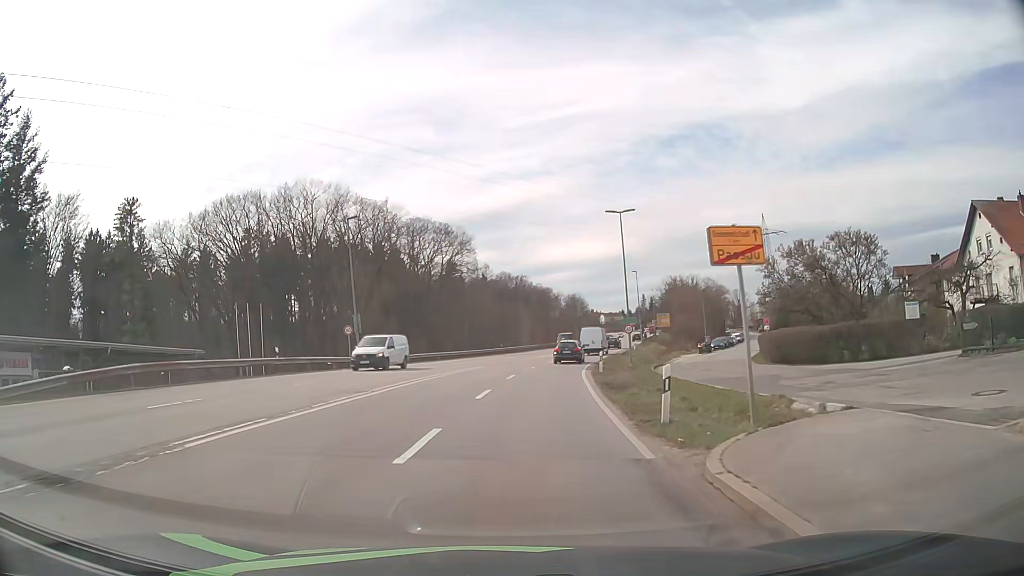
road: secondary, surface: asphalt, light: Day
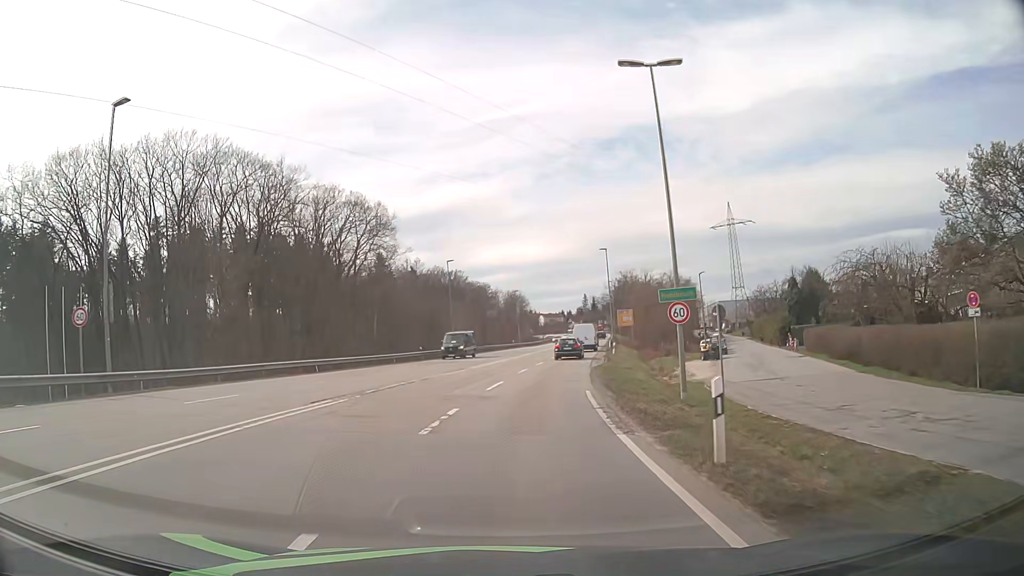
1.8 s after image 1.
(+1.1, +24.2) m; +5°
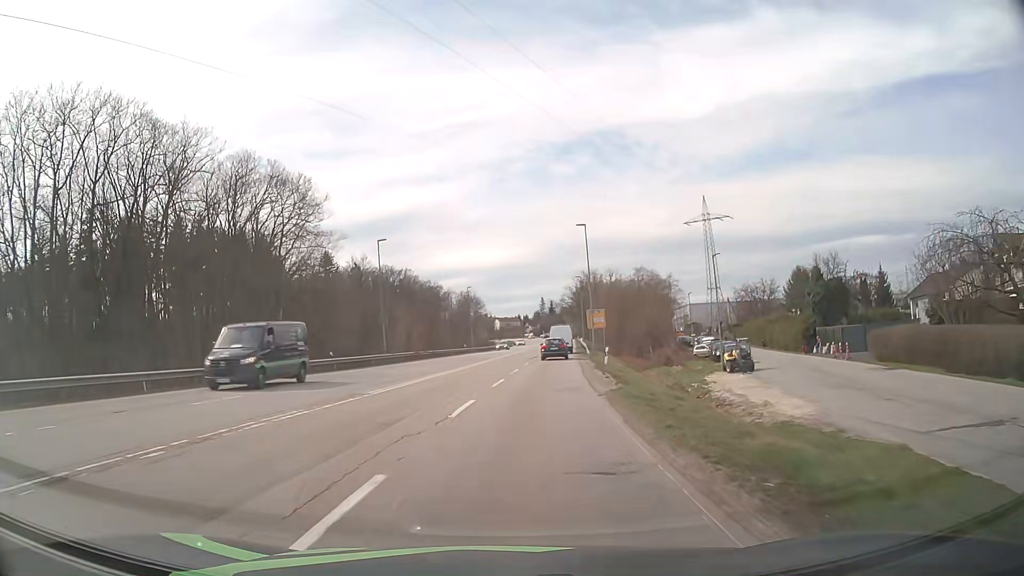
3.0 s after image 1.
(+0.6, +16.7) m; +4°
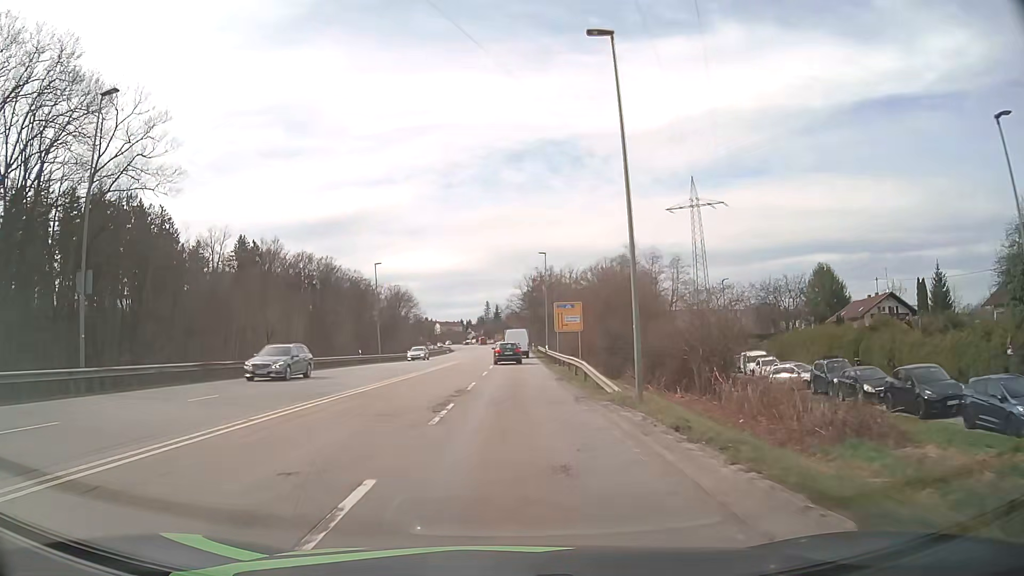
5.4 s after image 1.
(+1.9, +35.1) m; +5°
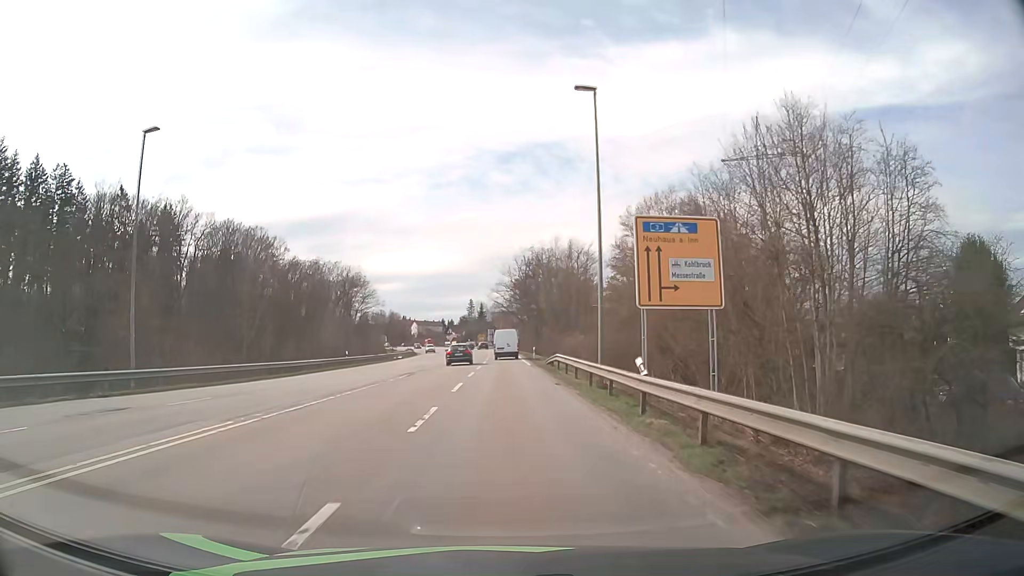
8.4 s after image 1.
(+0.5, +45.5) m; +1°
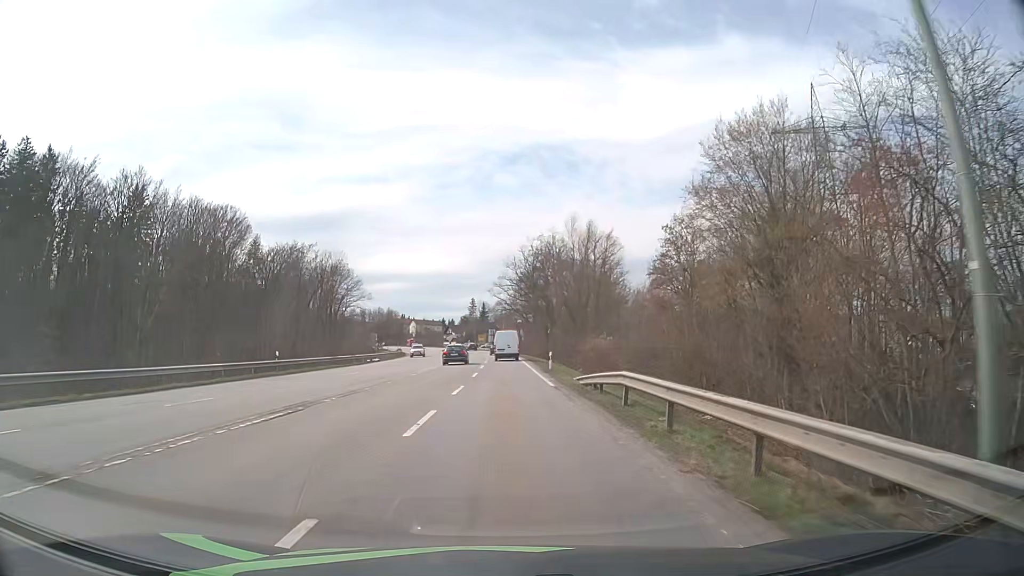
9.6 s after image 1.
(-0.1, +18.3) m; 0°
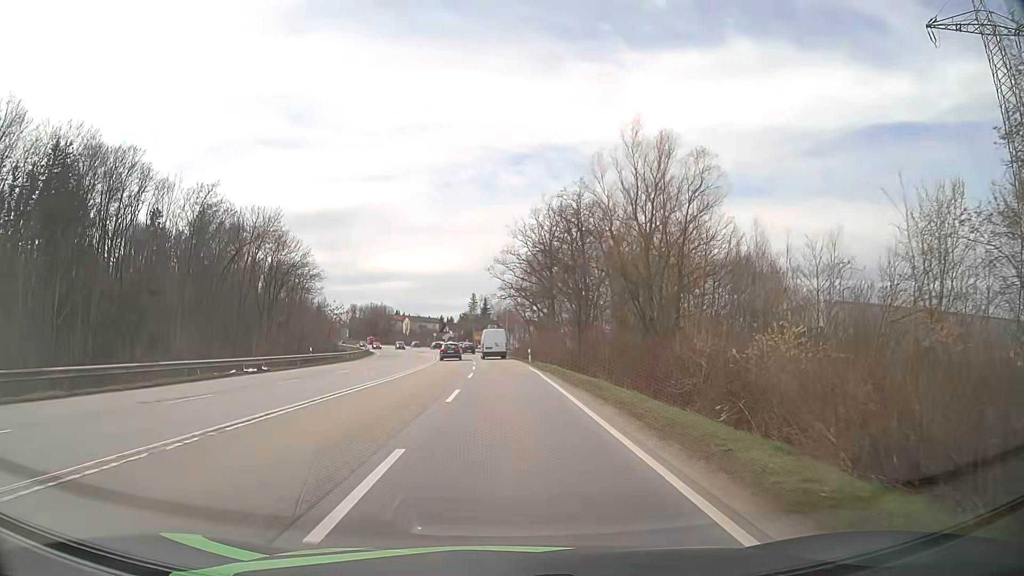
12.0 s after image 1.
(-0.2, +36.7) m; 0°
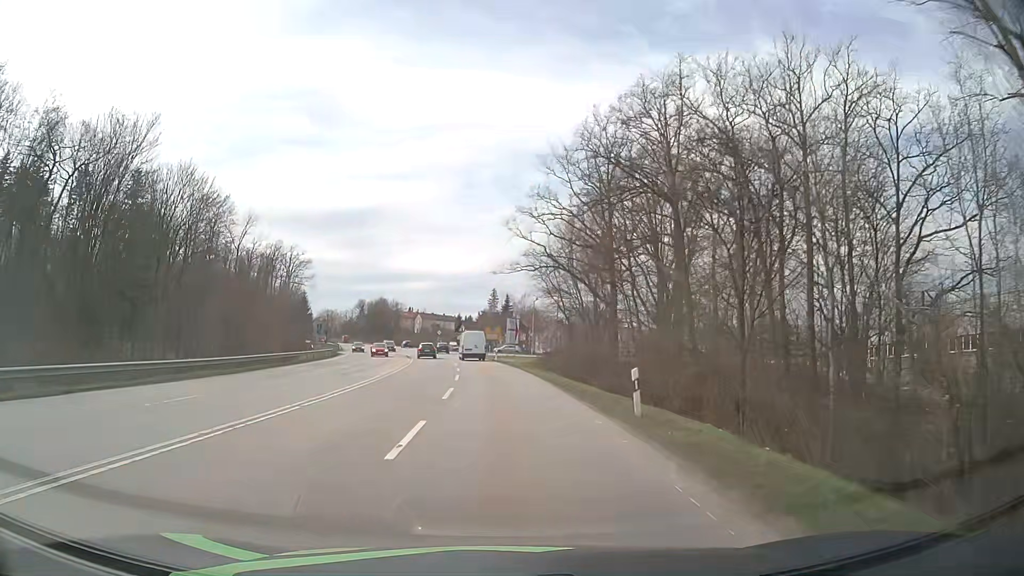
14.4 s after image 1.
(-0.3, +36.7) m; -2°
(0, +10) (-1, +20) (-1, +30) (-2, +40) (-3, +50) (-4, +60) (-5, +70) (-7, +80) (-8, +90) (-10, +99) m
